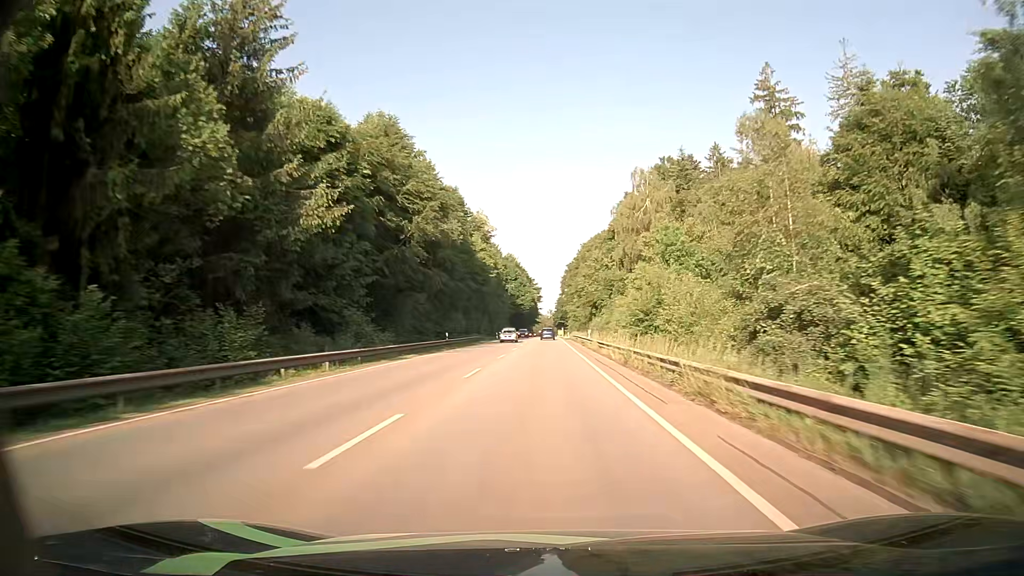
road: secondary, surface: asphalt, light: Day
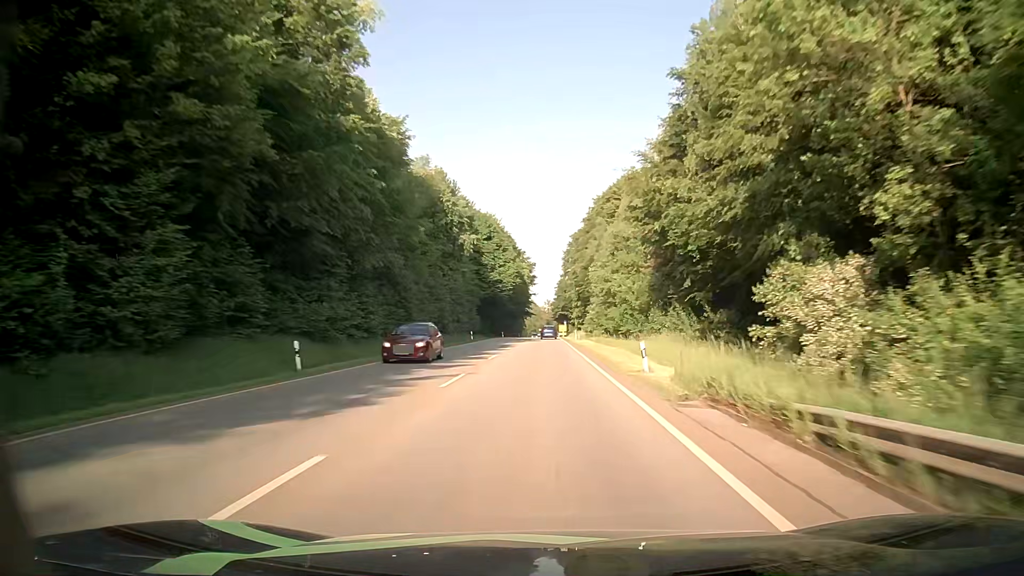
(-0.2, +76.4) m; 0°
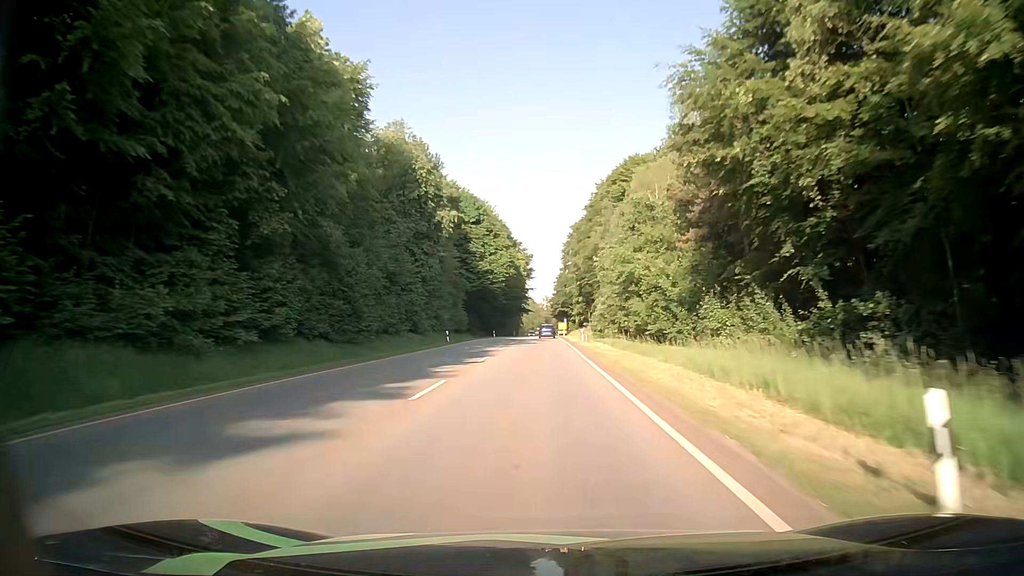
(0.0, +14.9) m; 0°
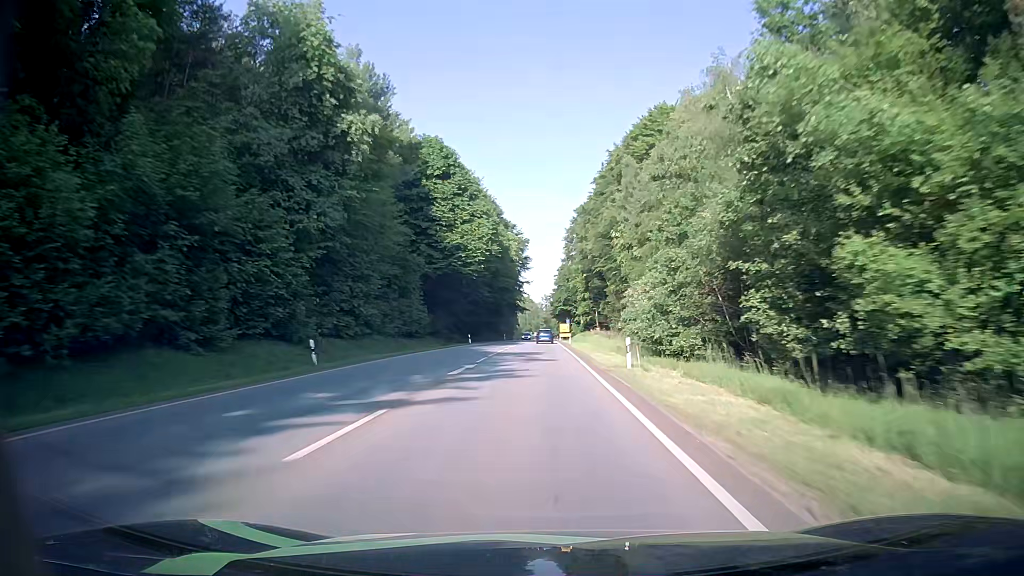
(+0.1, +29.3) m; 0°
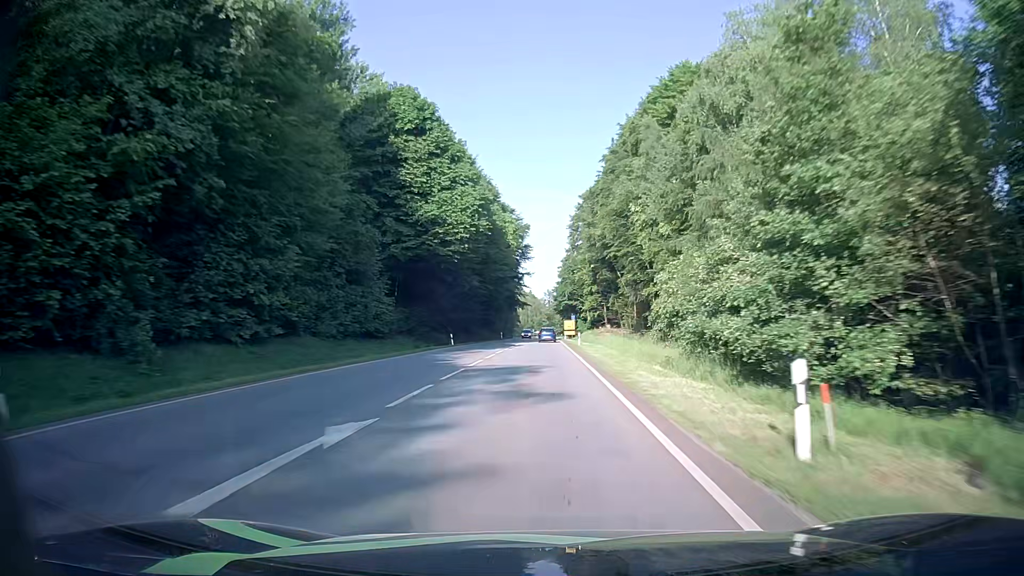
(0.0, +14.3) m; 0°
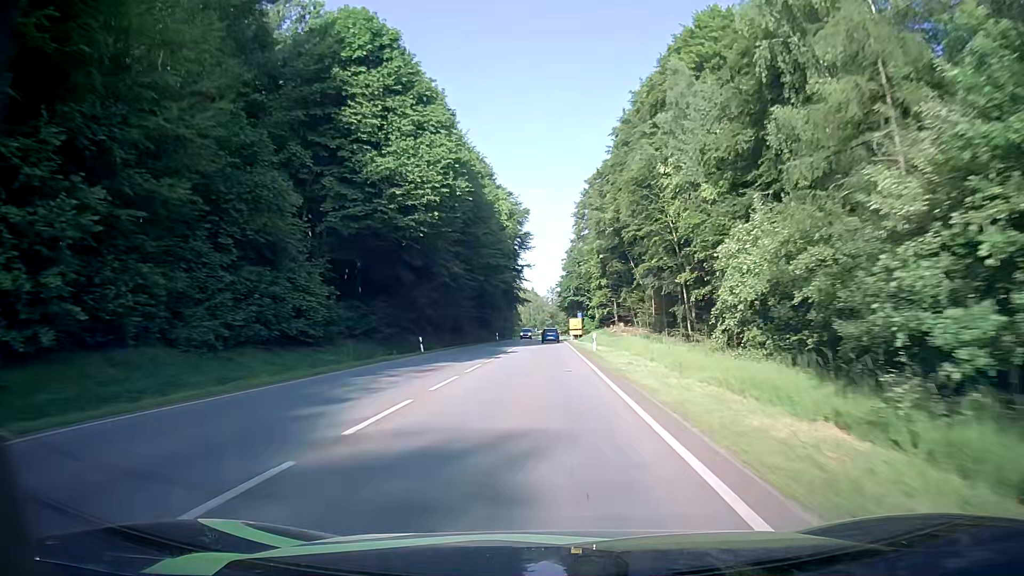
(-0.1, +14.1) m; 0°
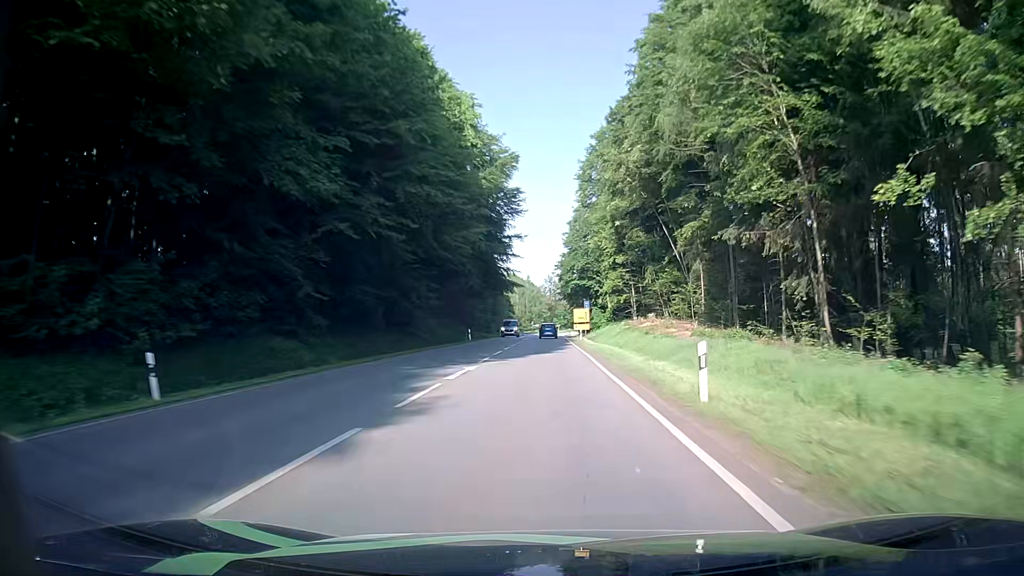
(0.0, +27.7) m; 0°
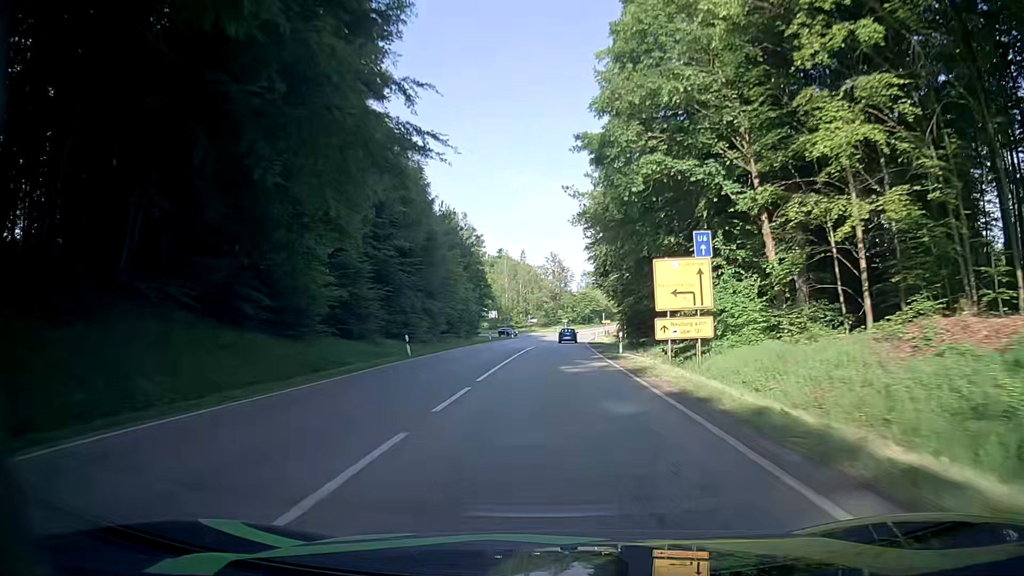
(0.0, +66.3) m; 0°
(0, +10) (0, +20) (0, +30) (+1, +40) (+1, +50) (+1, +60) (+2, +70) (+3, +80) (+4, +90) (+5, +100) m
